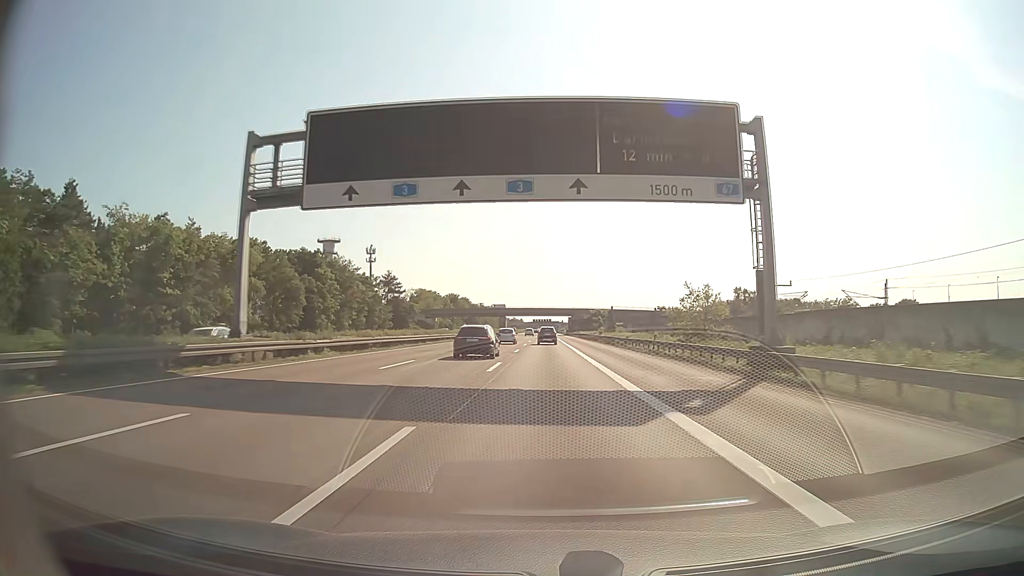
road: motorway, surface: asphalt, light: Day
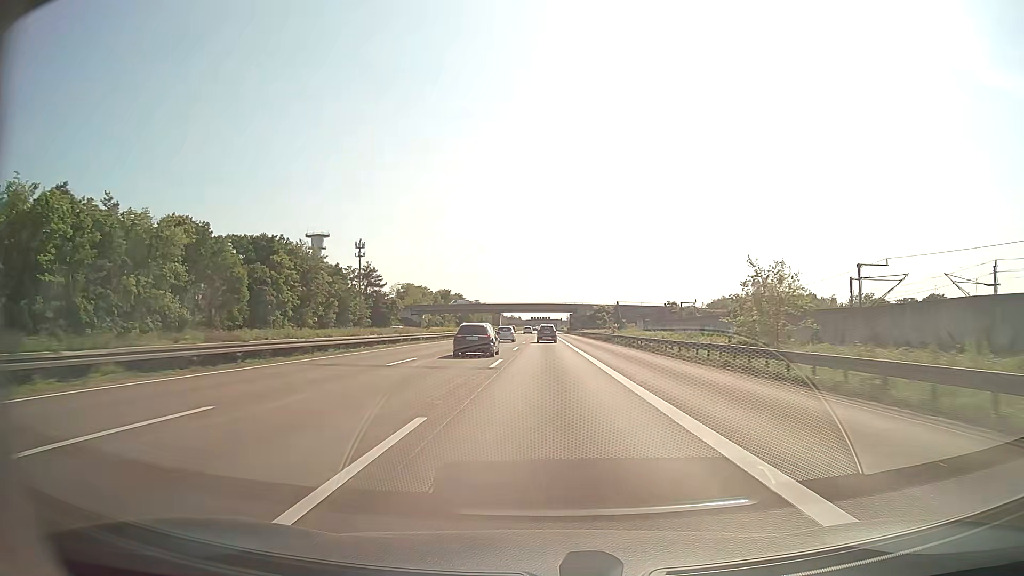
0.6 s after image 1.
(0.0, +17.4) m; 0°
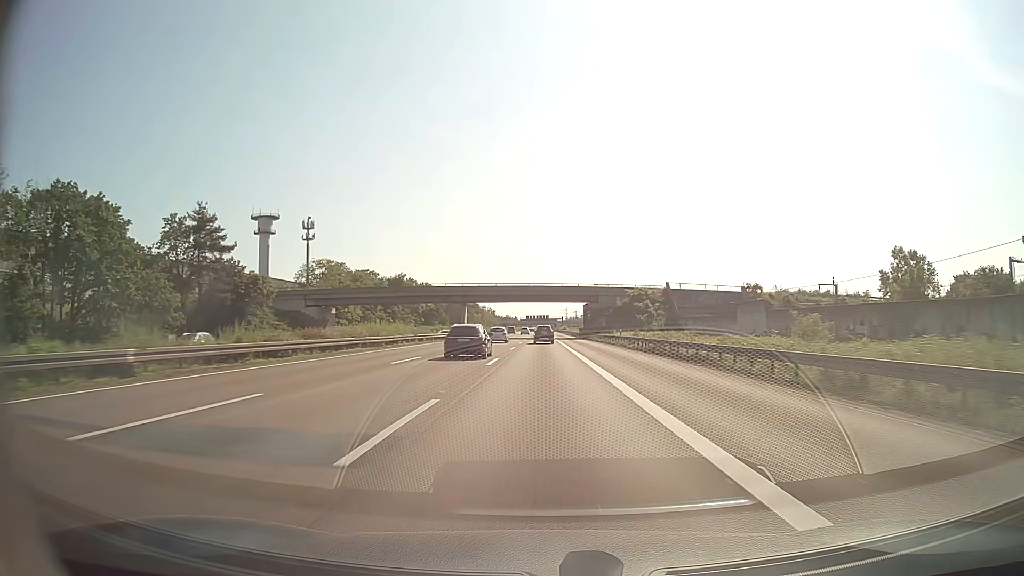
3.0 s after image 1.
(+0.3, +69.7) m; 0°
(0, +10) (0, +20) (0, +30) (0, +40) (0, +50) (0, +60) (0, +70) (0, +80) (0, +90) (-1, +100) m
